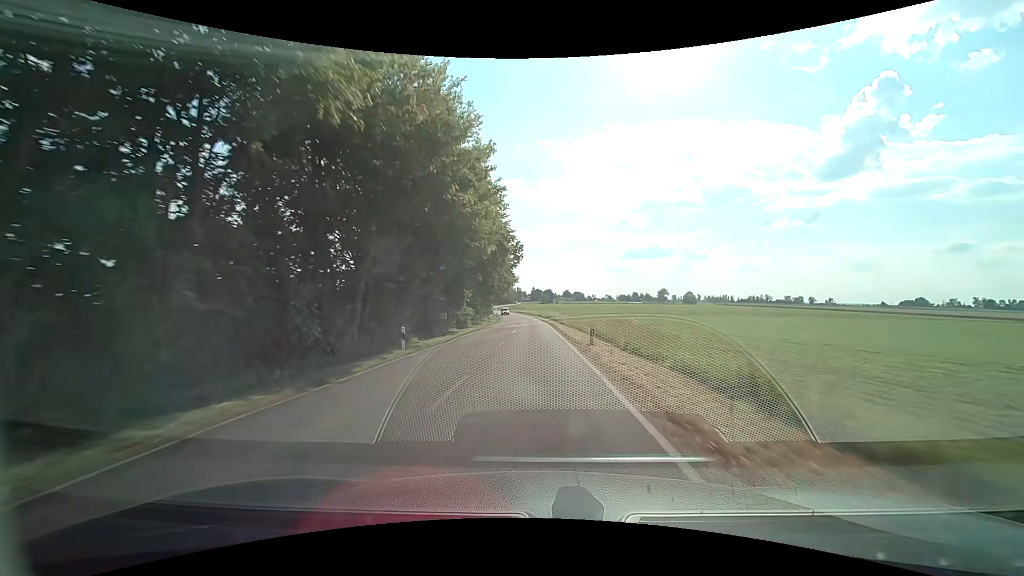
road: tertiary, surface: asphalt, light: Day
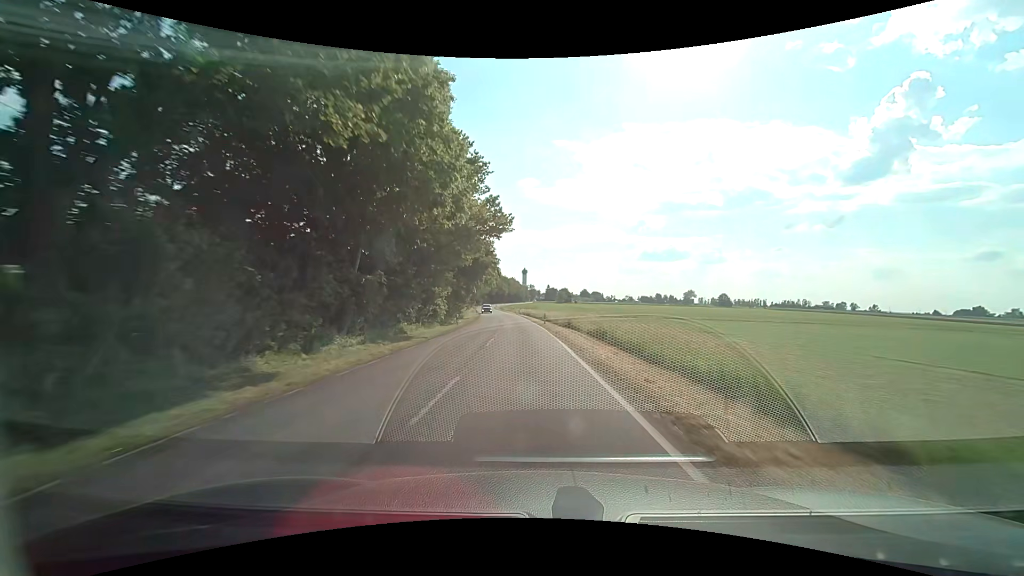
(-0.8, +60.9) m; -2°
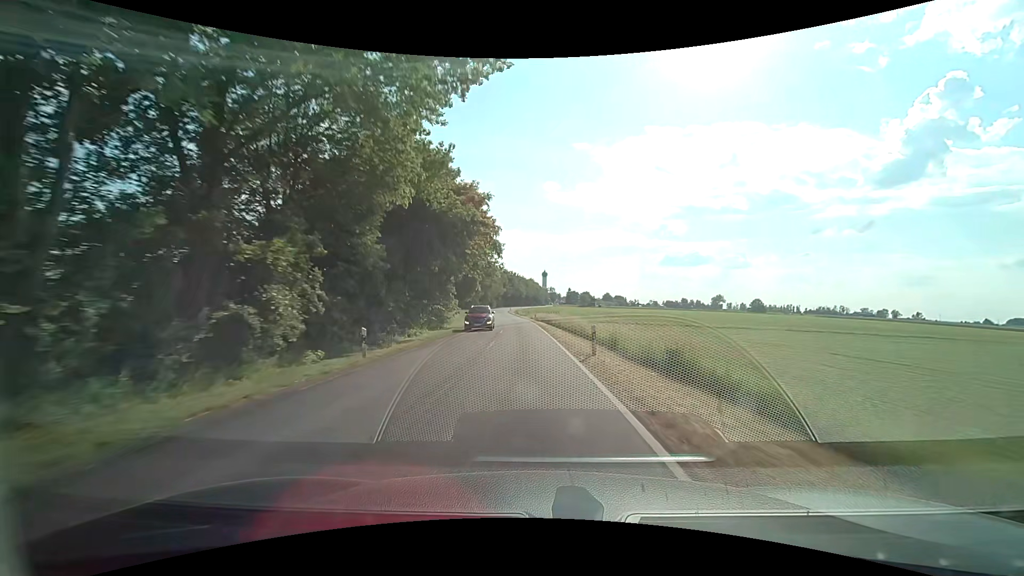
(-0.3, +24.4) m; -2°
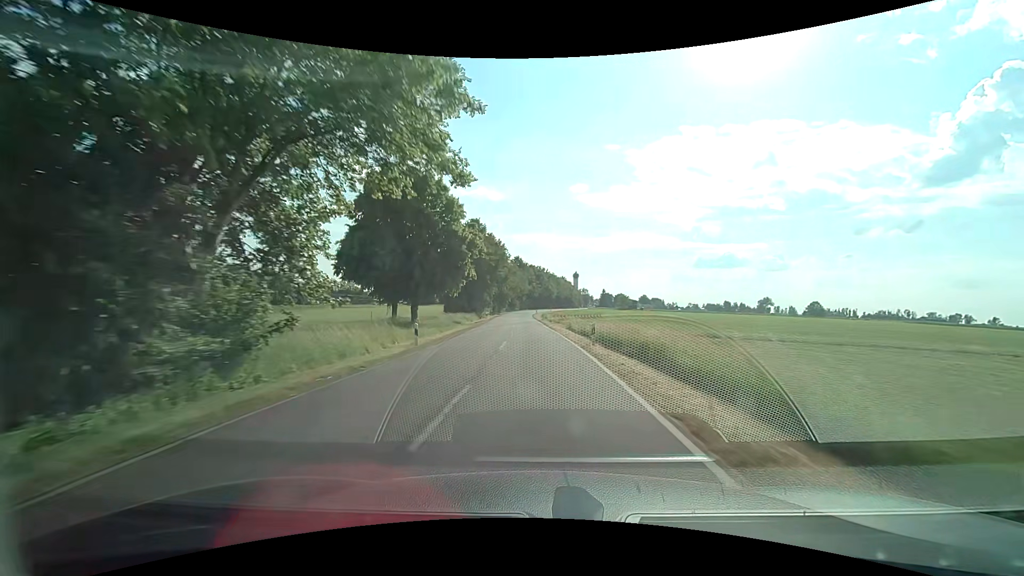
(-1.0, +37.1) m; -4°
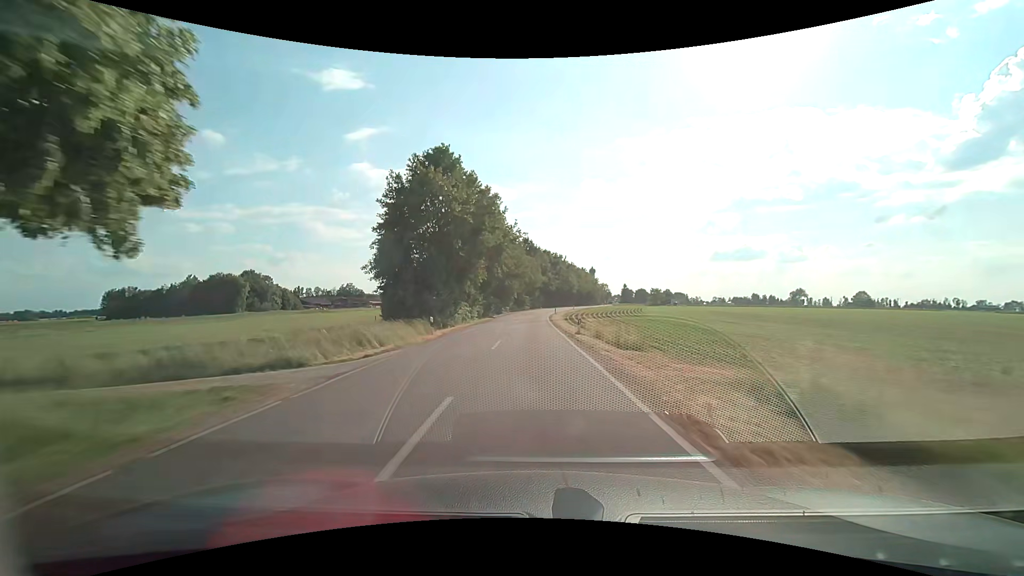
(-0.3, +37.6) m; -1°
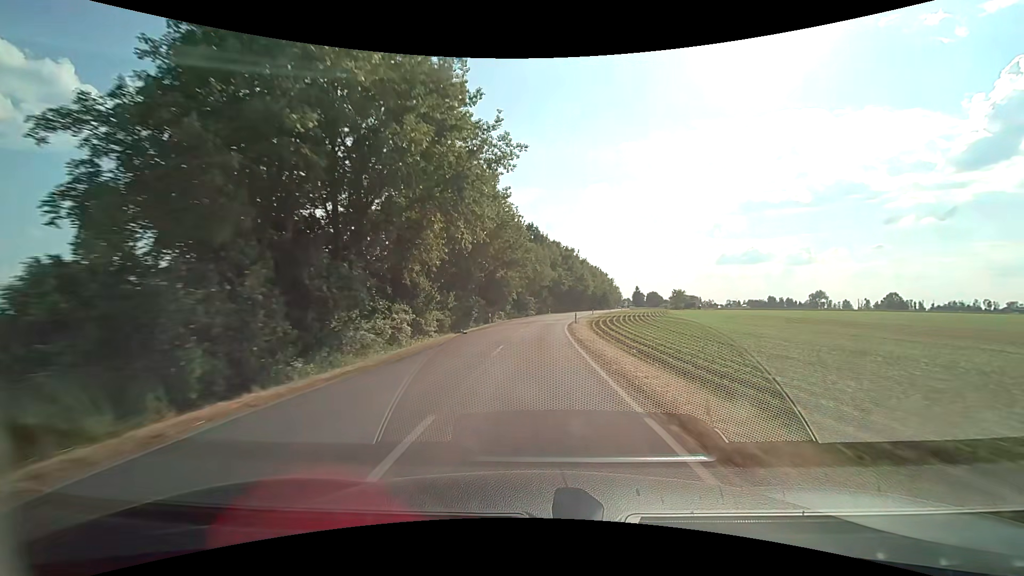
(-0.3, +25.2) m; -1°
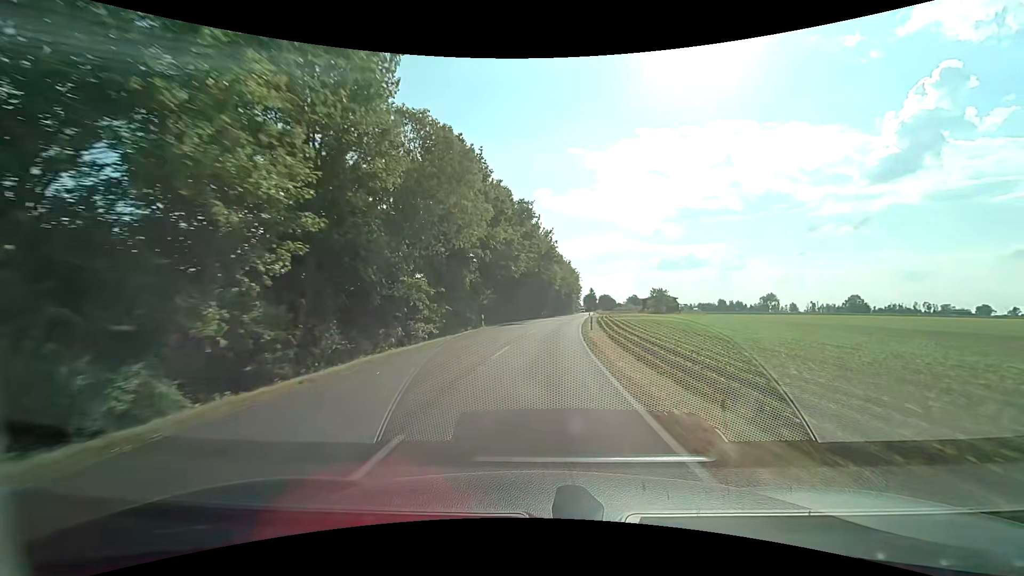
(+1.7, +48.9) m; +6°
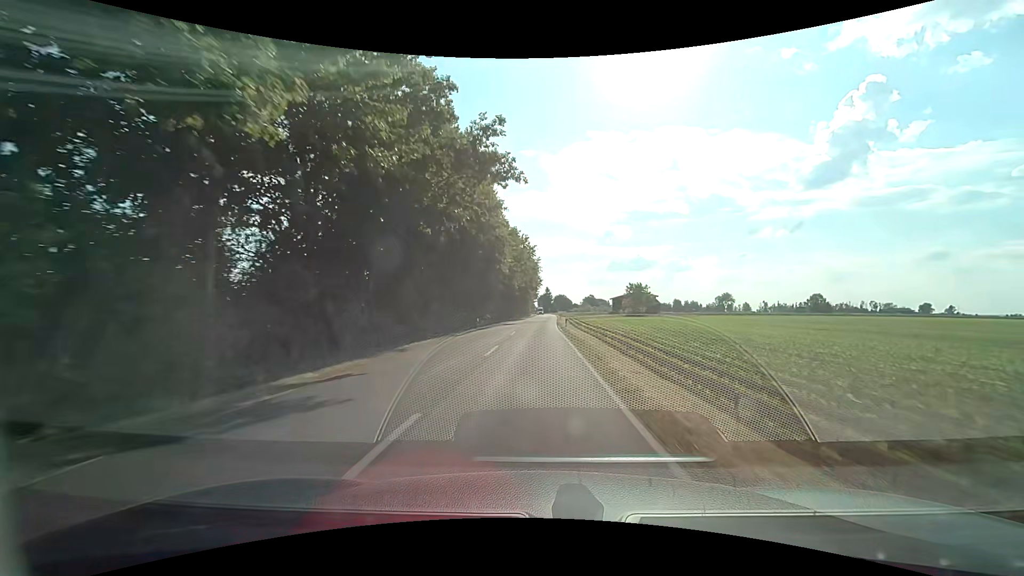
(+1.6, +34.9) m; +5°
(0, +10) (0, +20) (0, +30) (0, +40) (+1, +50) (+1, +60) (+1, +70) (+2, +80) (+2, +90) (+2, +100) m
